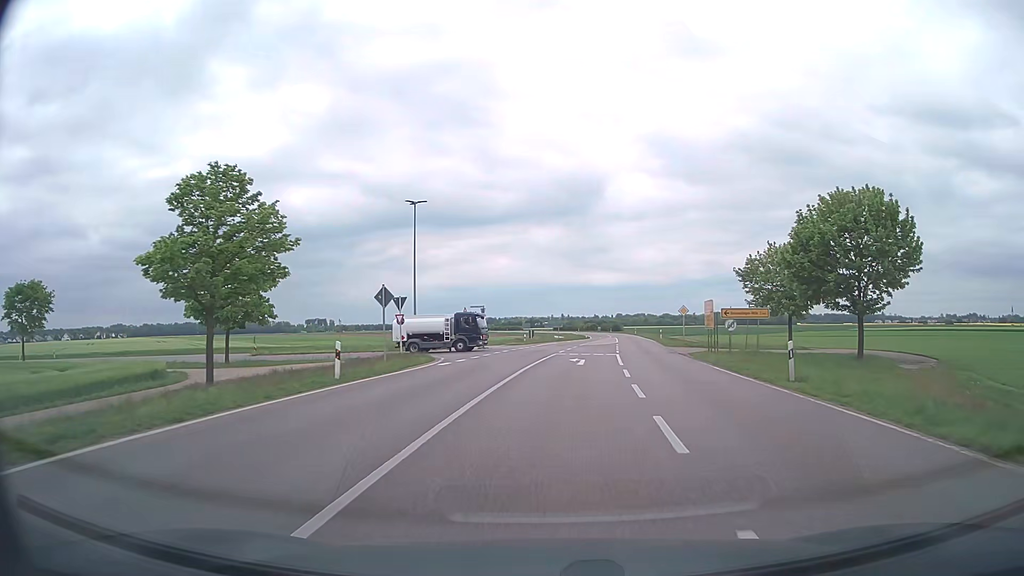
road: secondary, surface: asphalt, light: Day
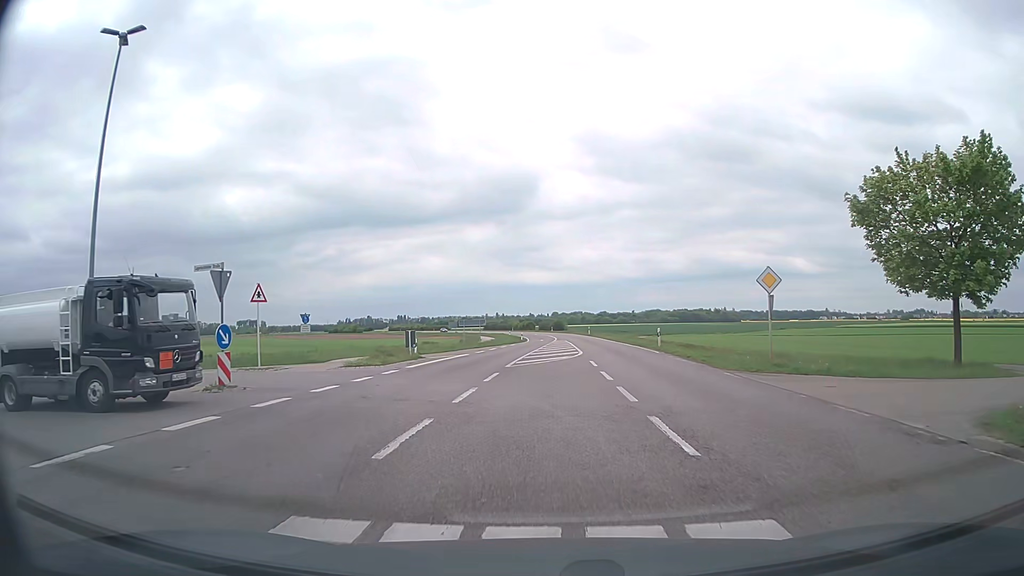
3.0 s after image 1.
(+1.8, +30.6) m; +6°
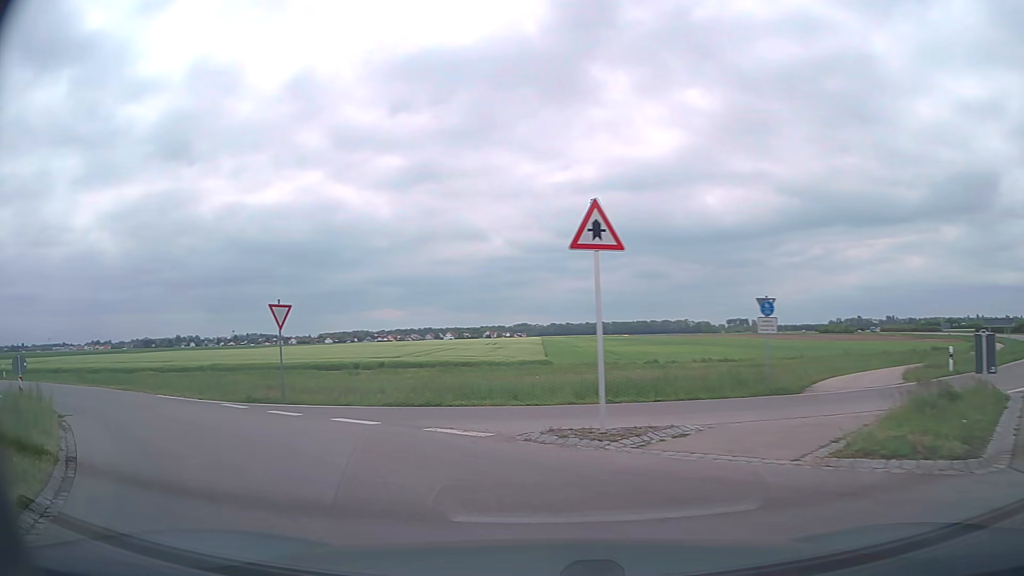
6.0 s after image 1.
(-3.8, +16.7) m; -42°
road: tertiary
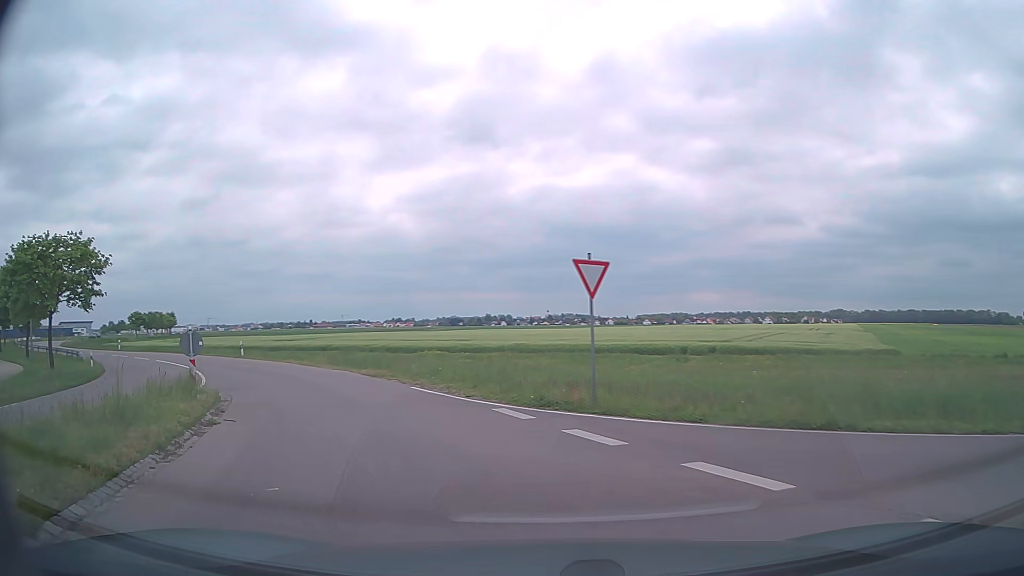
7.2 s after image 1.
(-1.6, +6.5) m; -26°
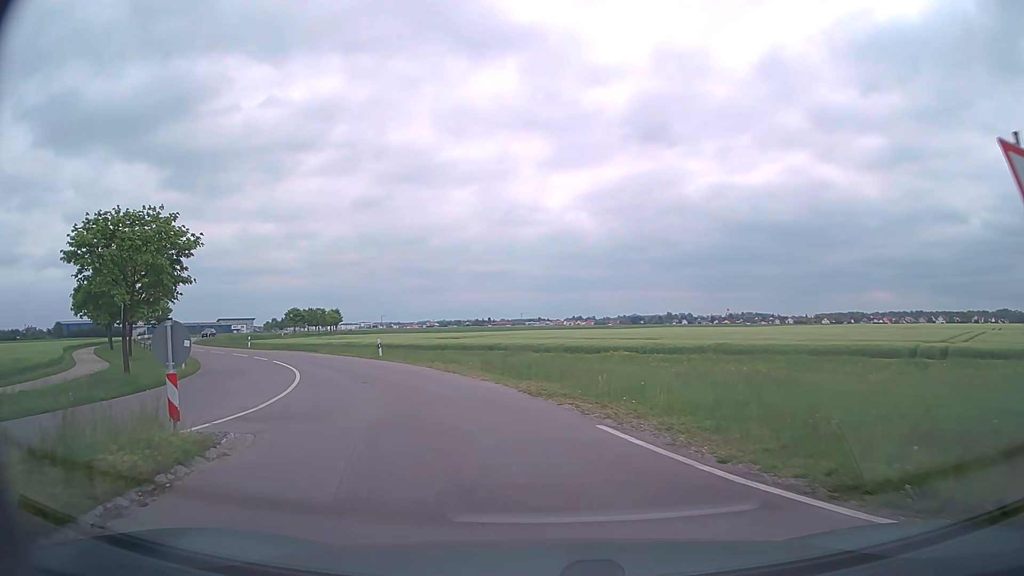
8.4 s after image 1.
(-1.3, +8.2) m; -16°
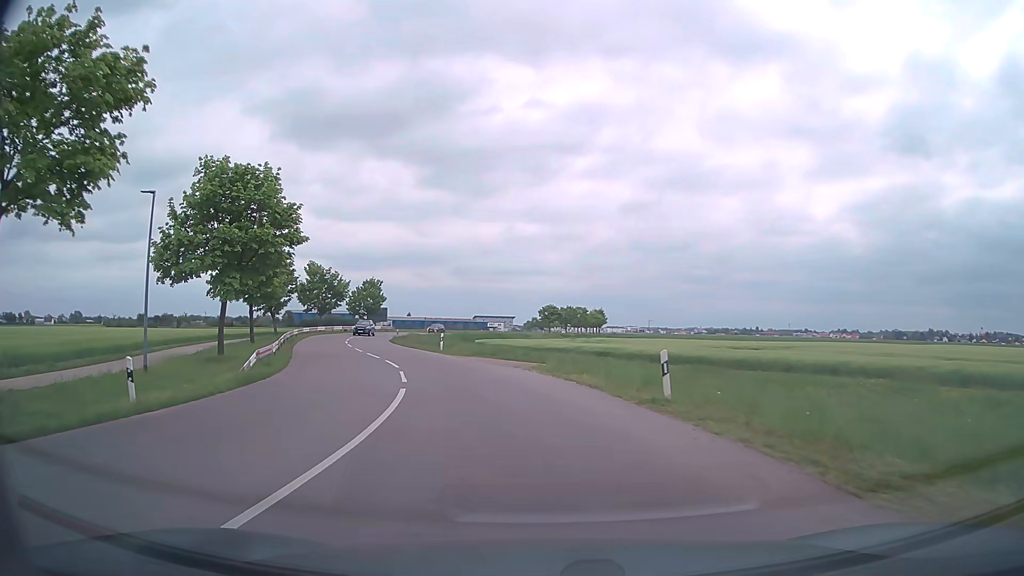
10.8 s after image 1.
(-5.0, +21.3) m; -23°
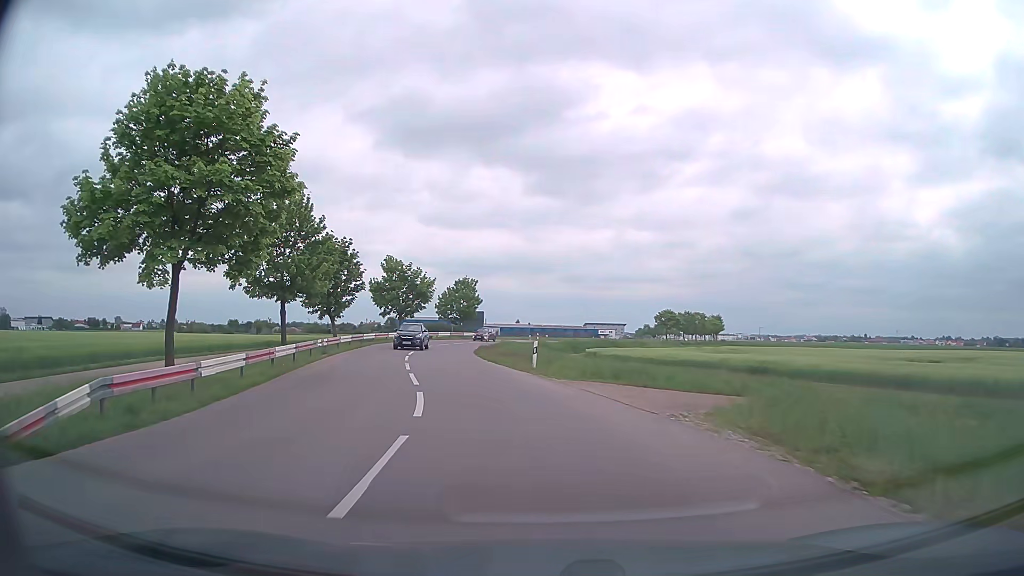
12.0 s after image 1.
(-1.1, +13.2) m; -9°
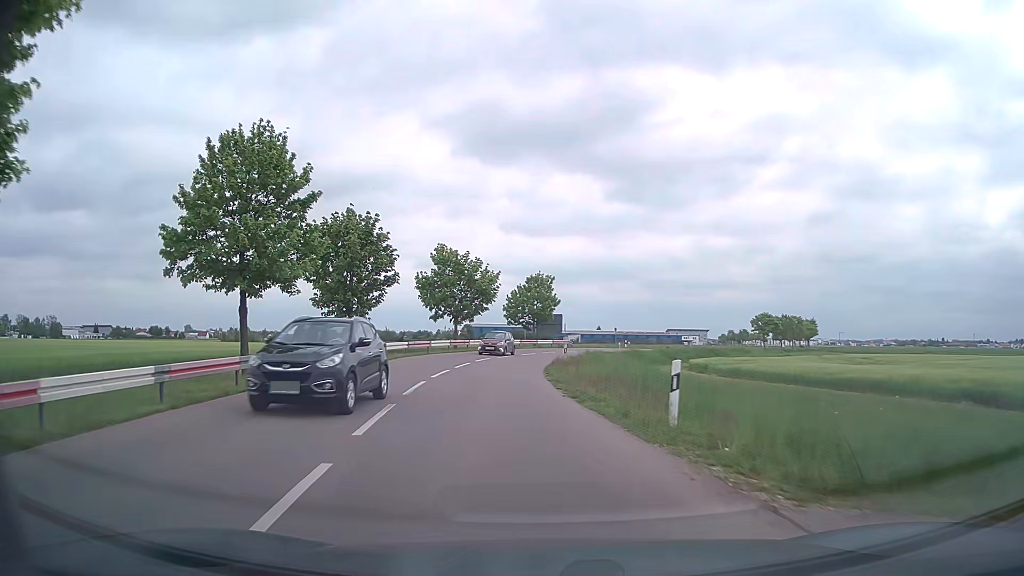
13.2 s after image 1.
(-0.9, +14.3) m; -7°
(0, +10) (-1, +20) (-1, +30) (-1, +40) (+1, +50) (+4, +59) (+8, +69) (+12, +77) (+18, +86) (+24, +94) m
